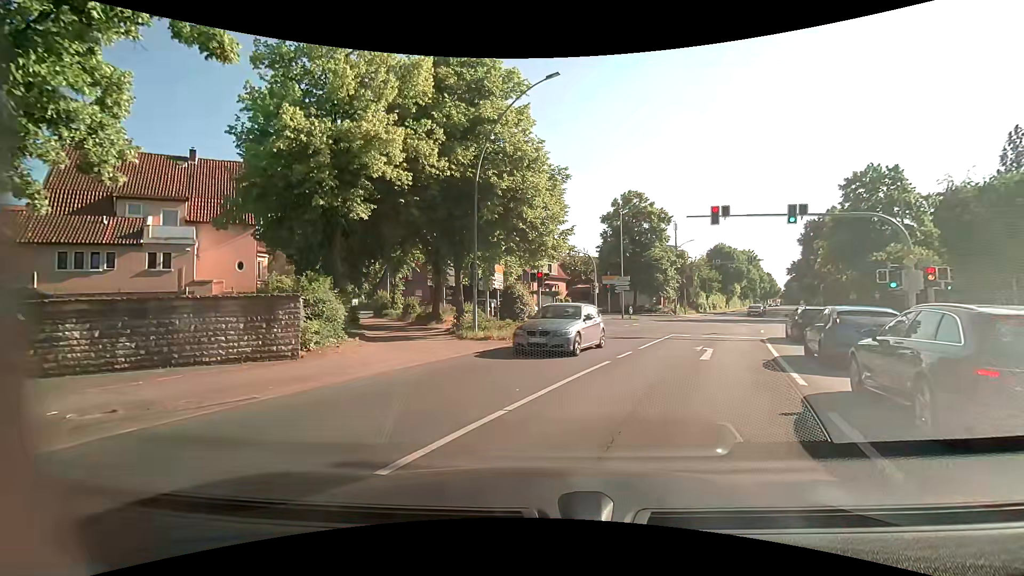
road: primary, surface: asphalt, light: Day
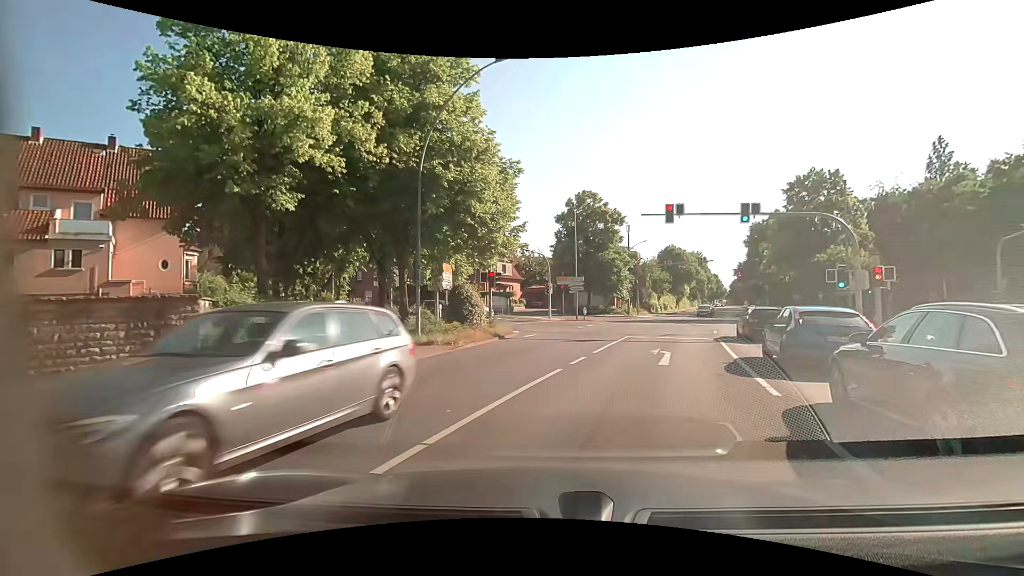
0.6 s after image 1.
(0.0, +1.5) m; +5°
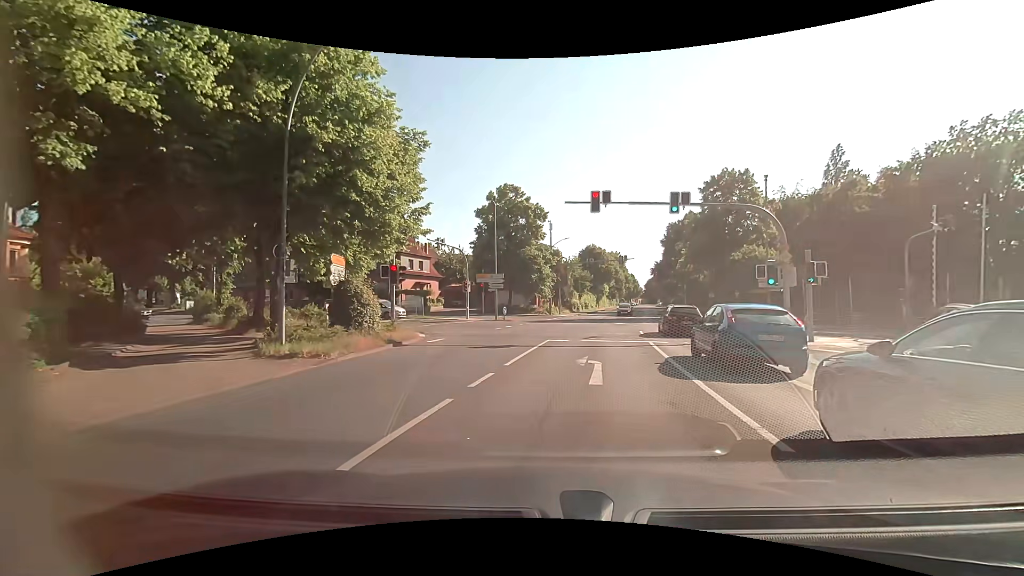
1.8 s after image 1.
(+0.2, +3.7) m; +7°
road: tertiary_link
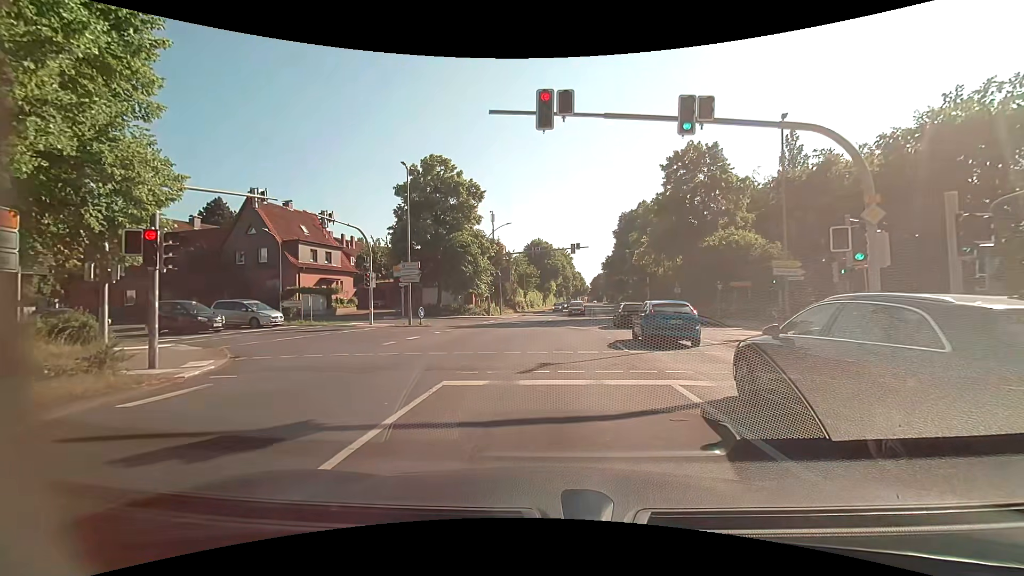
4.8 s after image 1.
(+0.8, +11.0) m; +6°
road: primary
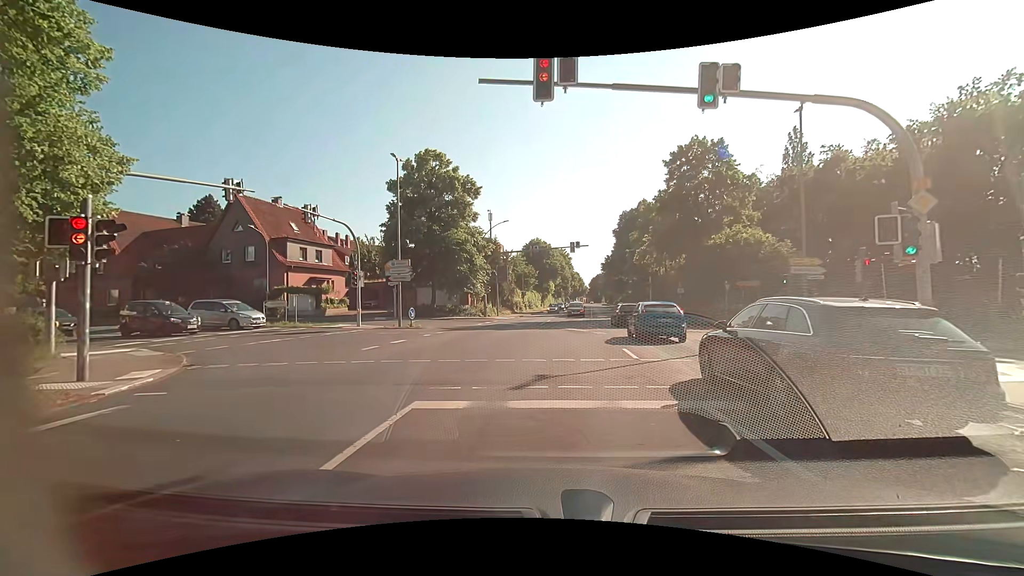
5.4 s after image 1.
(0.0, +1.7) m; 0°
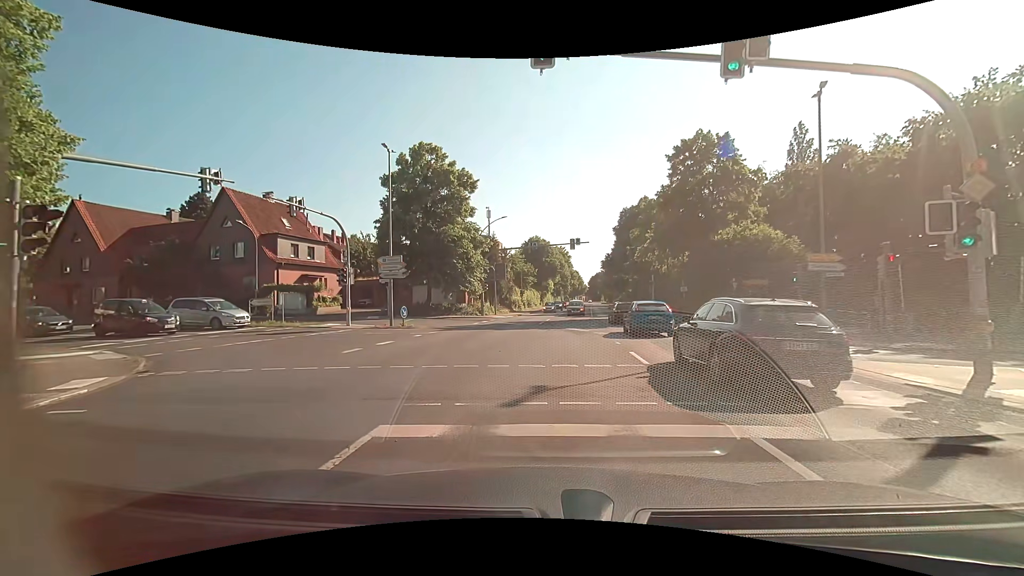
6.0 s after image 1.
(0.0, +1.3) m; +1°
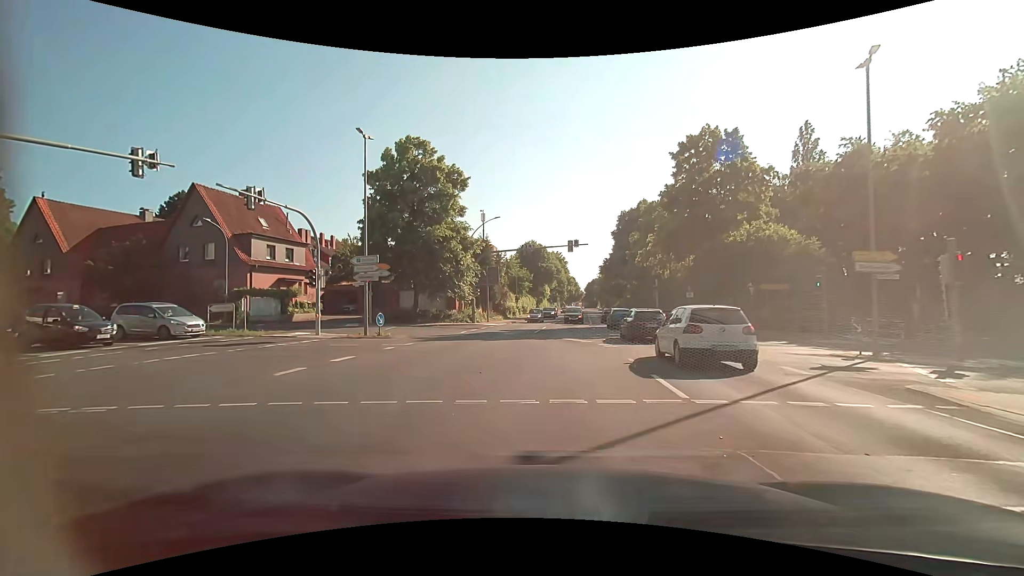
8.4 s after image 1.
(0.0, +3.4) m; 0°
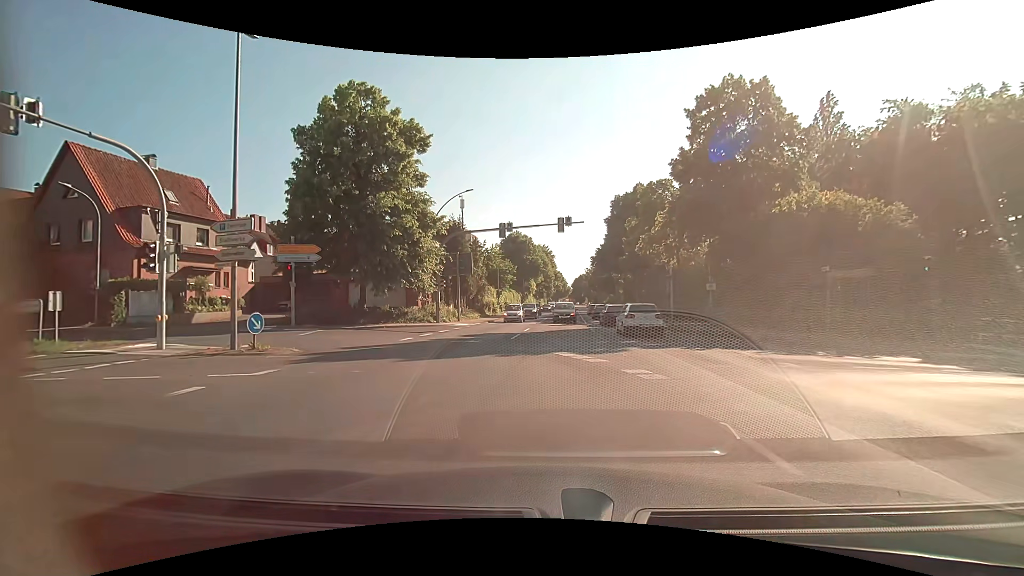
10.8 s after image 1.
(+0.2, +9.8) m; +1°
